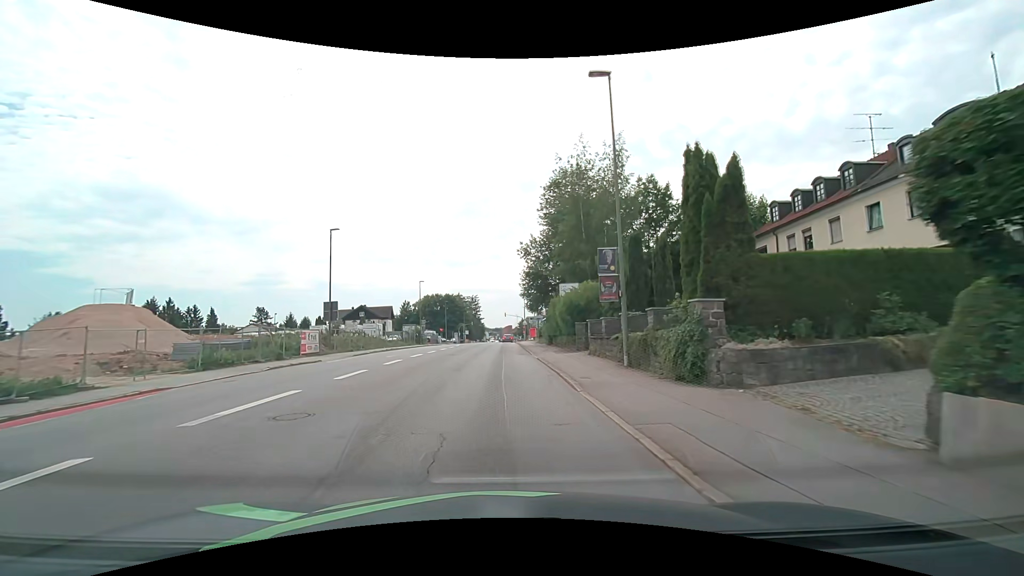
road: tertiary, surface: asphalt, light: Day
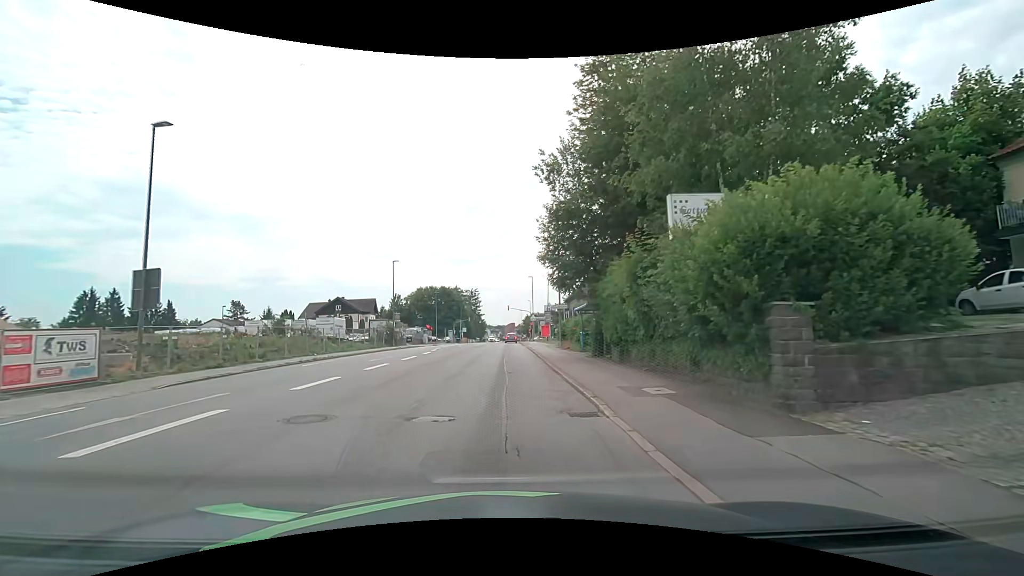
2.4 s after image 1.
(-0.2, +21.1) m; -1°
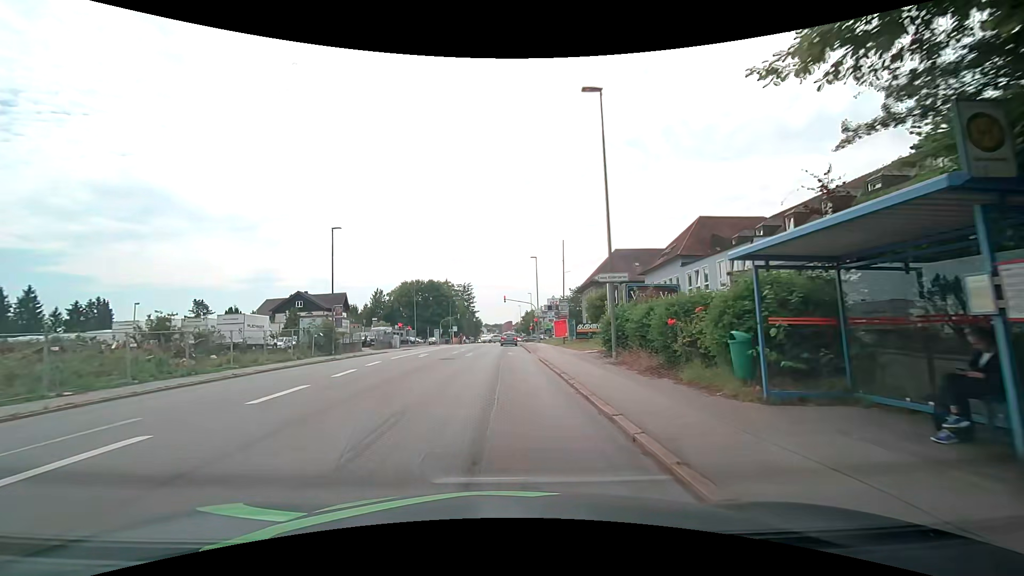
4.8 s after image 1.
(+0.1, +19.6) m; 0°
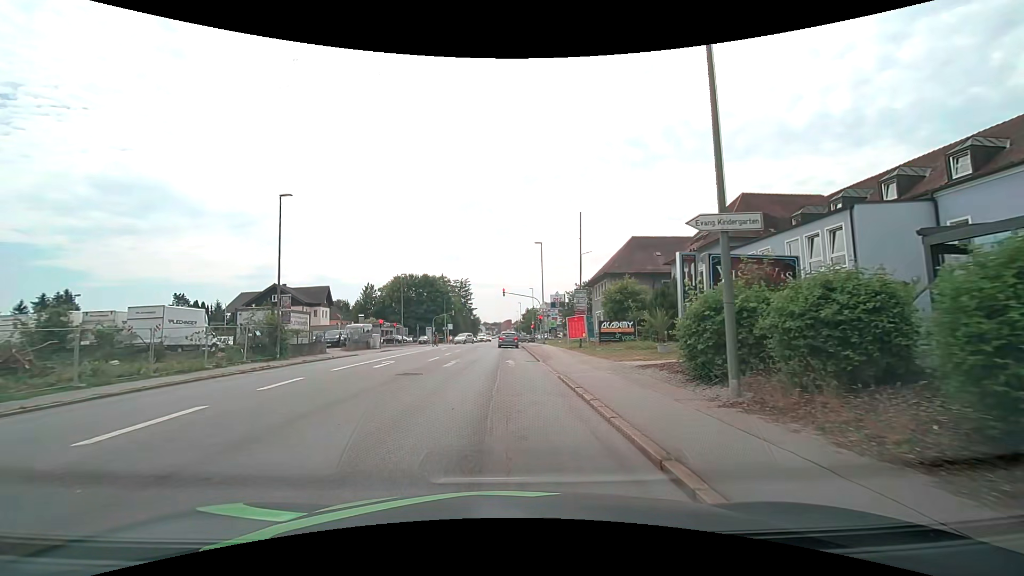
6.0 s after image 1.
(+0.1, +9.3) m; +1°
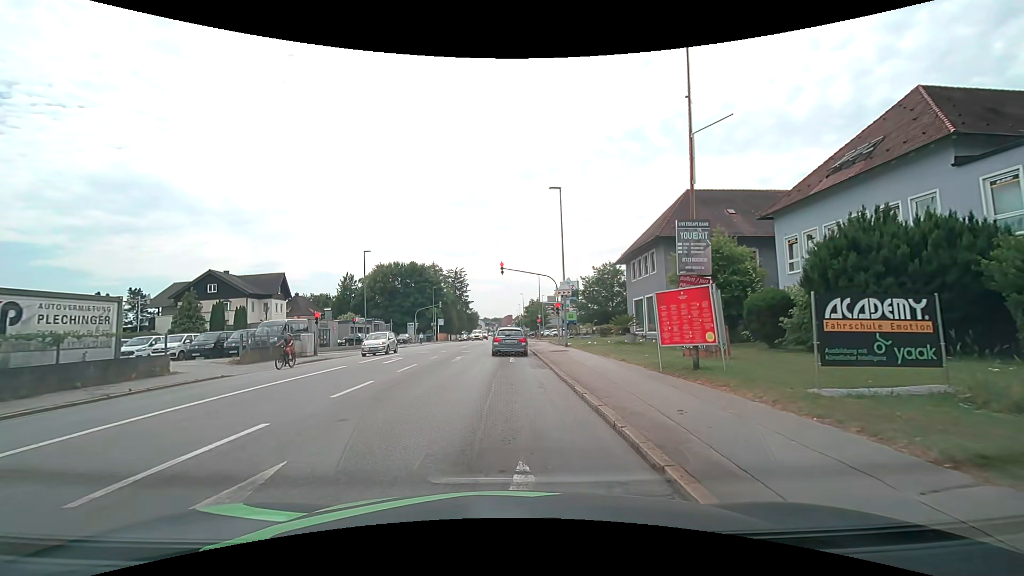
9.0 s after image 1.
(-0.1, +18.0) m; 0°
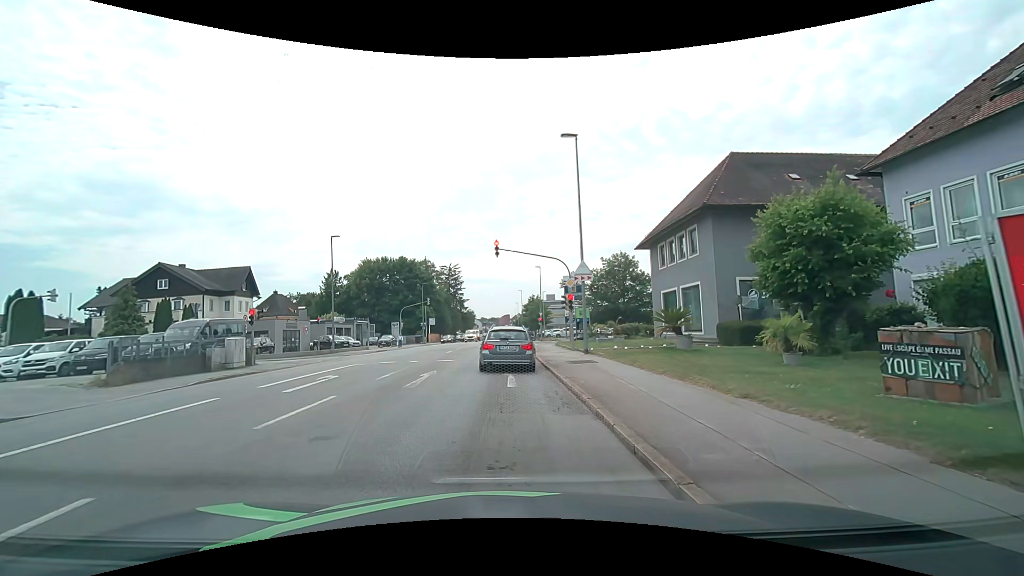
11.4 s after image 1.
(-0.1, +8.6) m; -1°
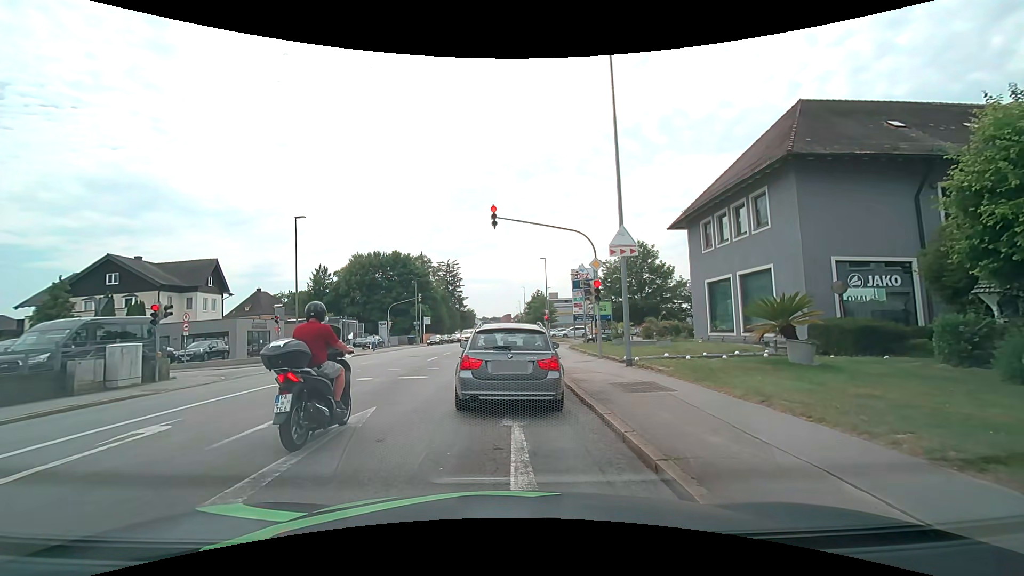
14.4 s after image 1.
(0.0, +7.5) m; -2°
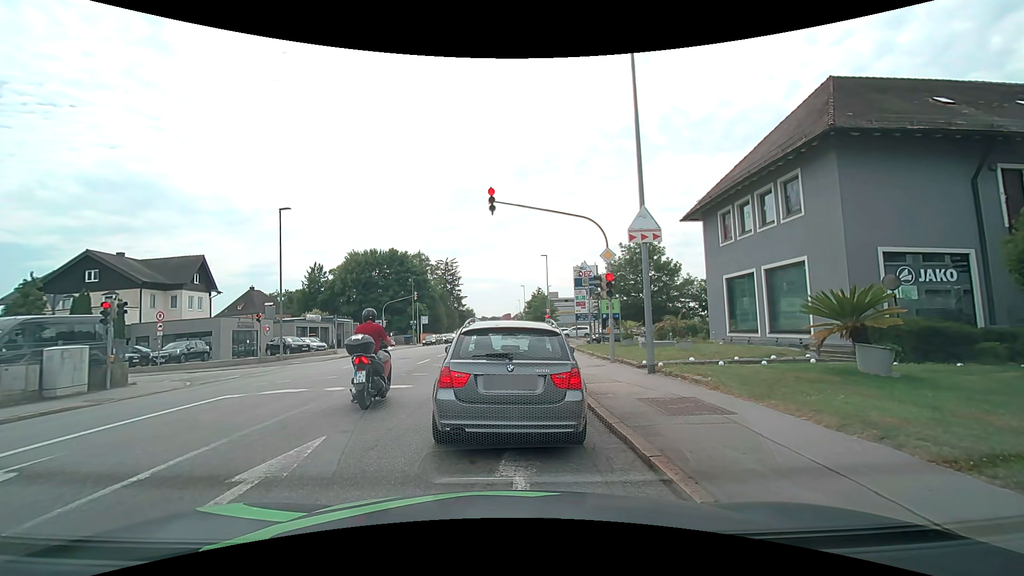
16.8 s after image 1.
(+0.1, +2.2) m; +1°
(0, +10) (0, +20) (0, +30) (0, +40) (+1, +50) (+1, +60) (+1, +70) (+1, +80) (+1, +90) (+1, +100) m
